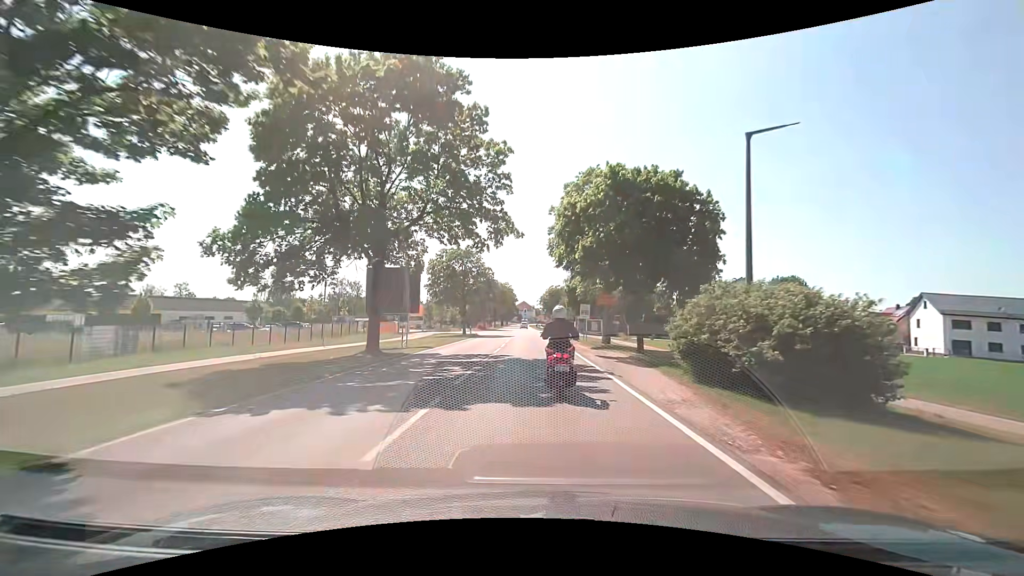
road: tertiary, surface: asphalt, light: Day
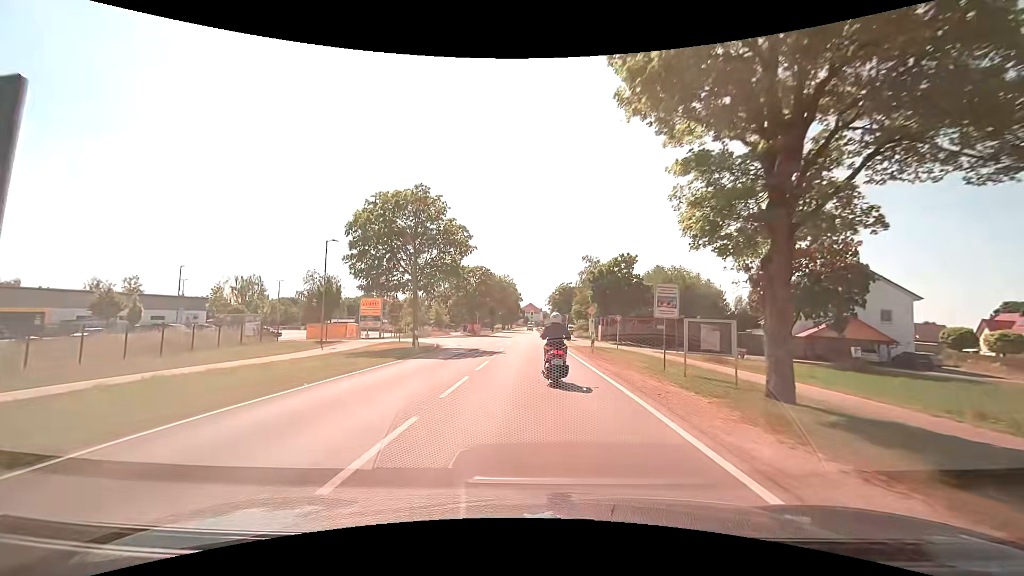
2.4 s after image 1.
(-0.3, +25.6) m; -1°
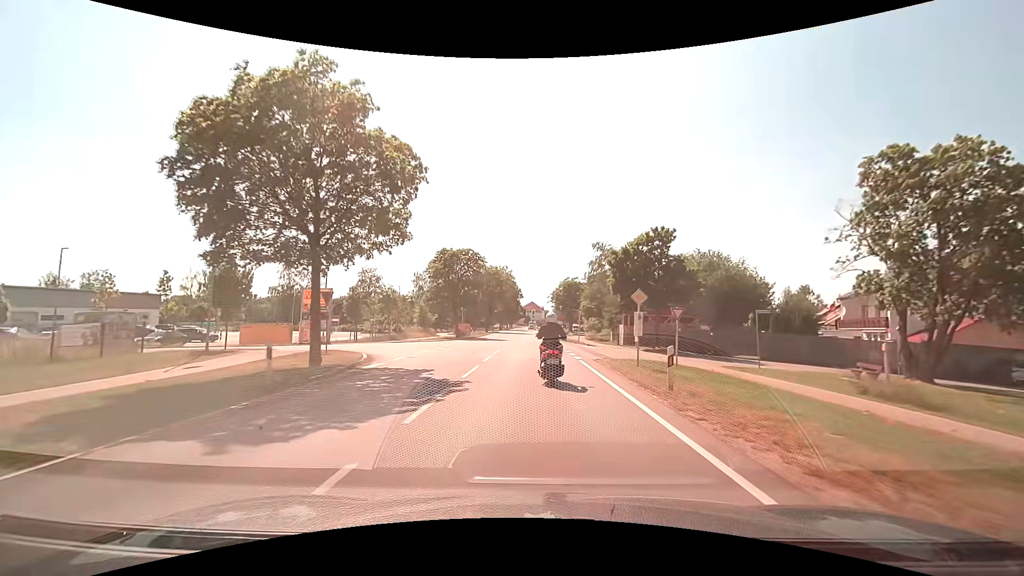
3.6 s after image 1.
(-0.1, +14.6) m; -1°
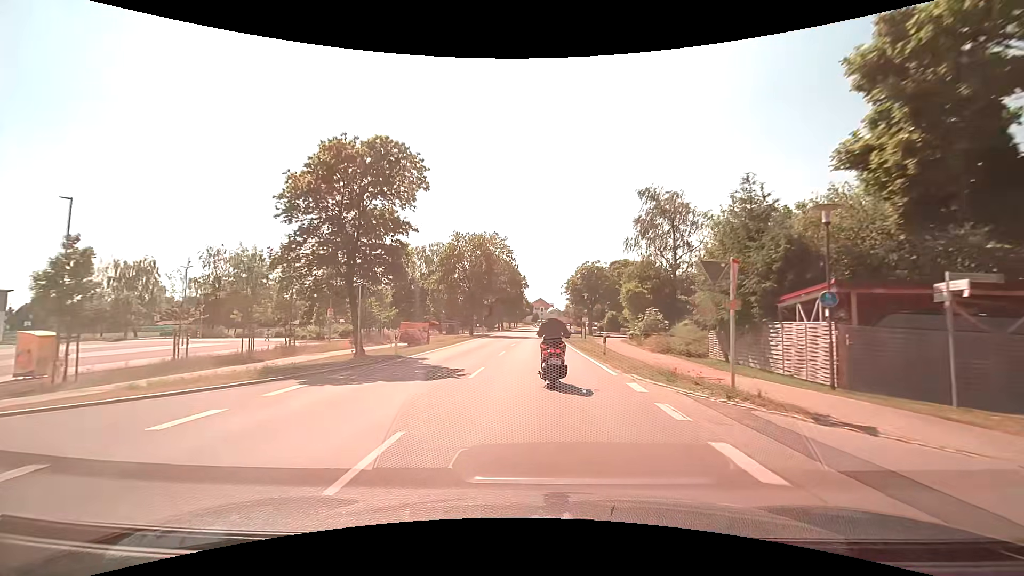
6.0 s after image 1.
(-0.2, +30.5) m; -1°
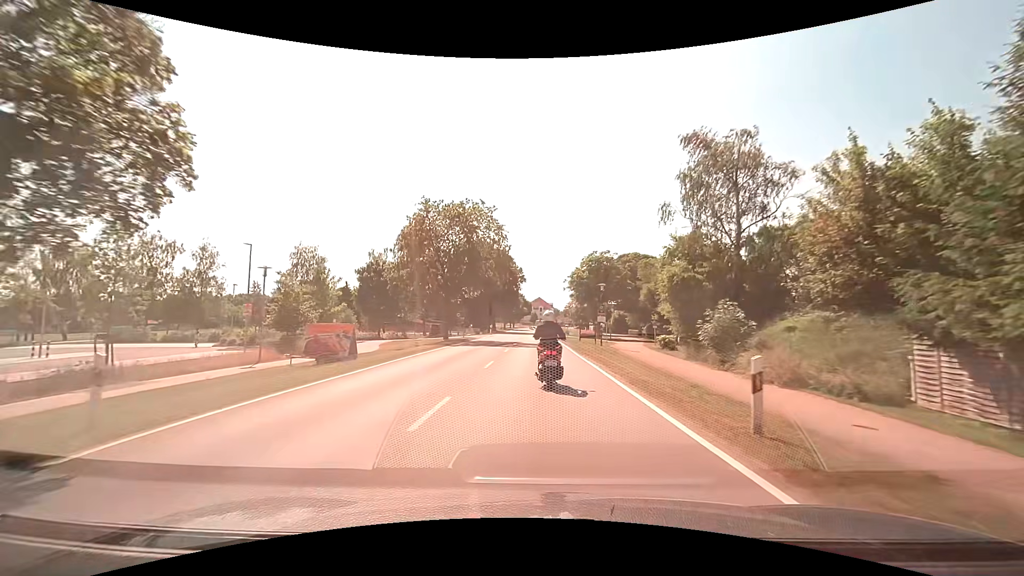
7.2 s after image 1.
(+0.1, +14.8) m; 0°
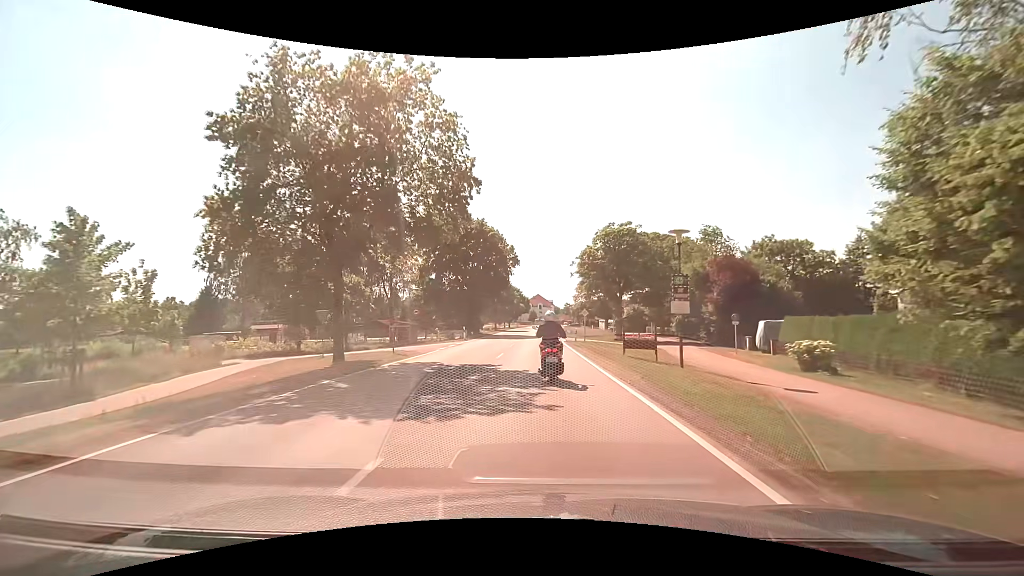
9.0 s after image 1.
(+0.1, +22.3) m; 0°
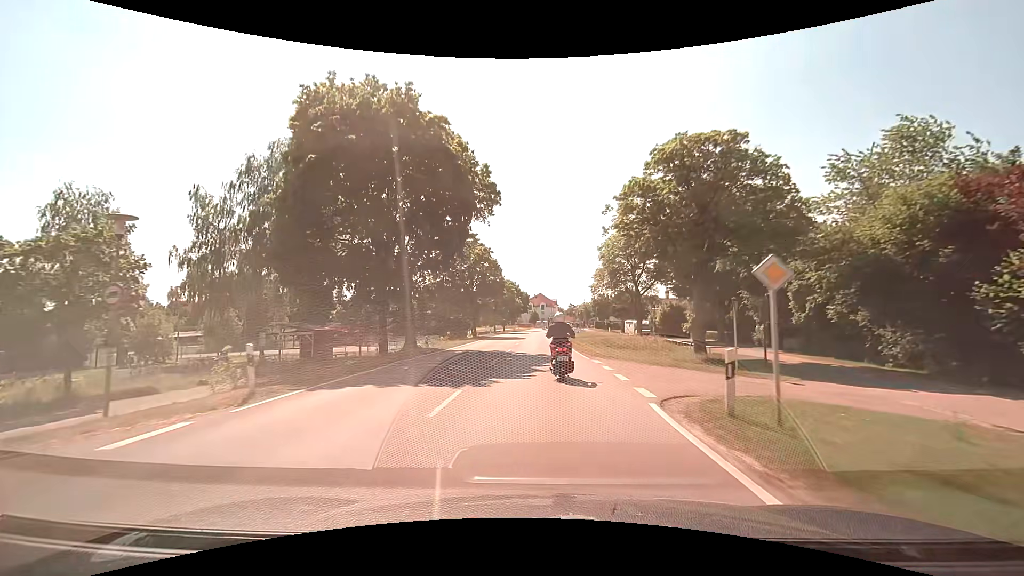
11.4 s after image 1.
(+0.1, +30.8) m; 0°
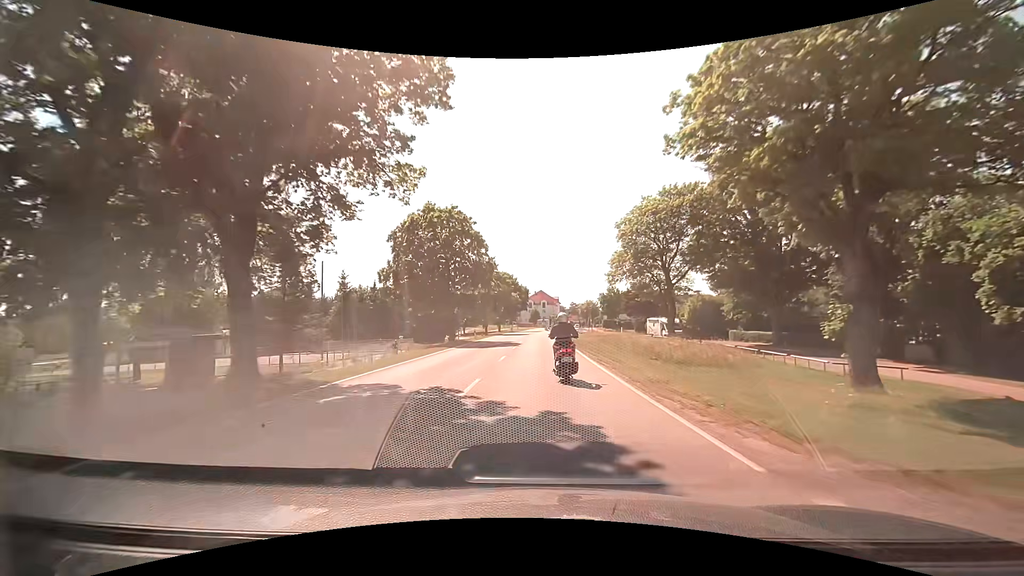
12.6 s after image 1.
(-0.1, +15.8) m; 0°
(0, +10) (0, +20) (0, +30) (0, +40) (0, +50) (+1, +60) (+1, +70) (+1, +80) (+2, +90) (+3, +100) m
